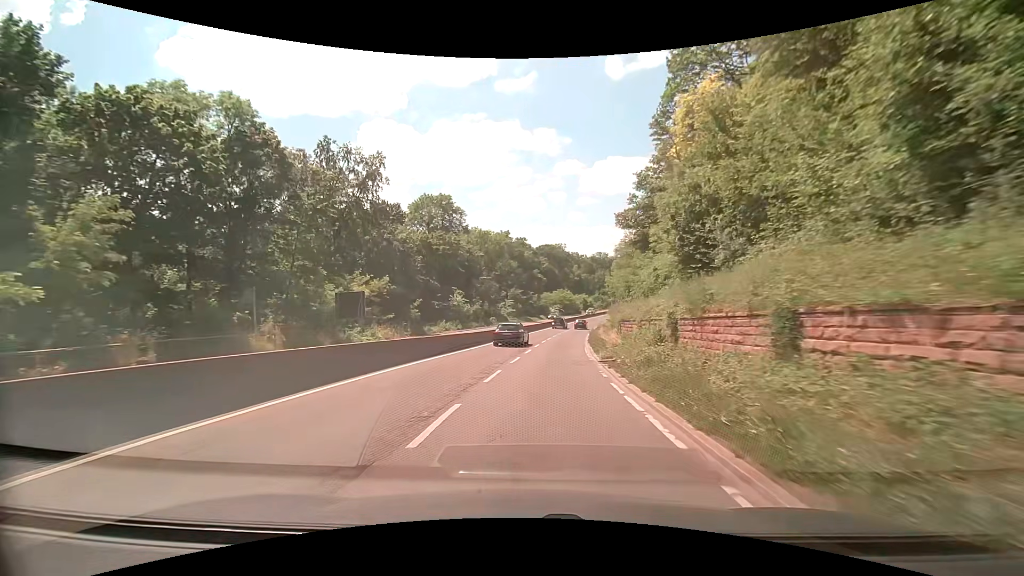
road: trunk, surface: asphalt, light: Day
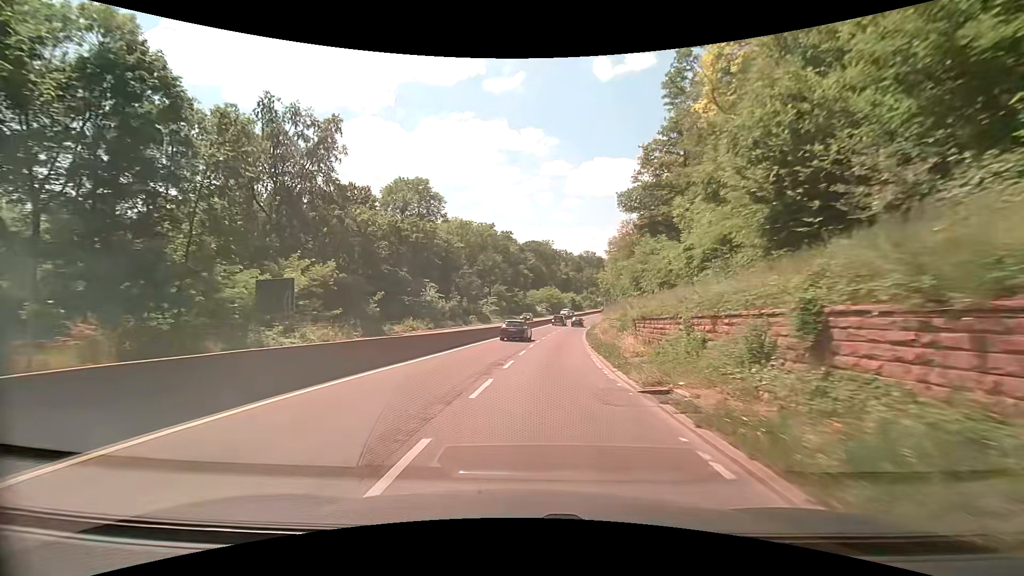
(+0.1, +9.3) m; +1°
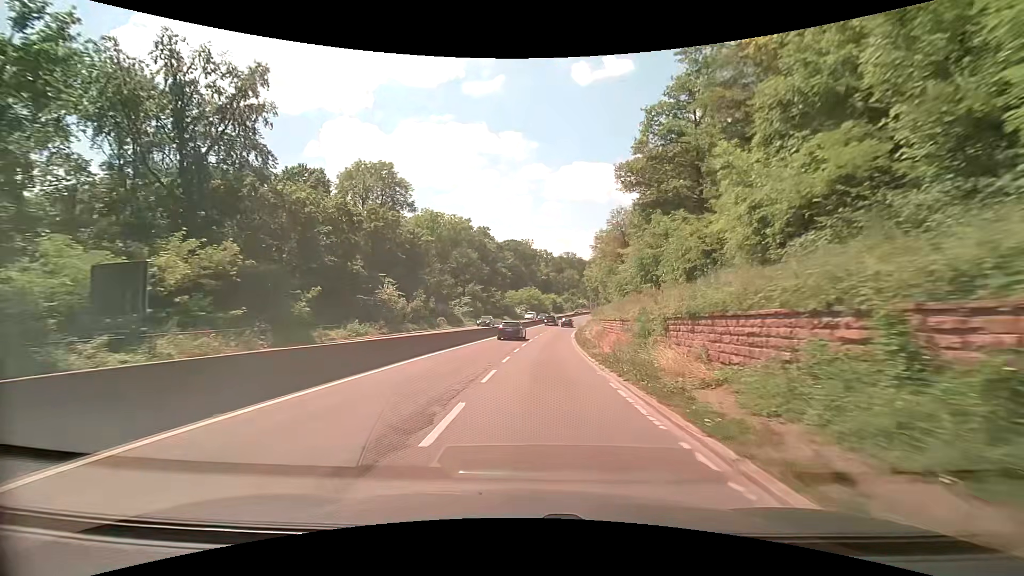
(+0.2, +9.4) m; +3°
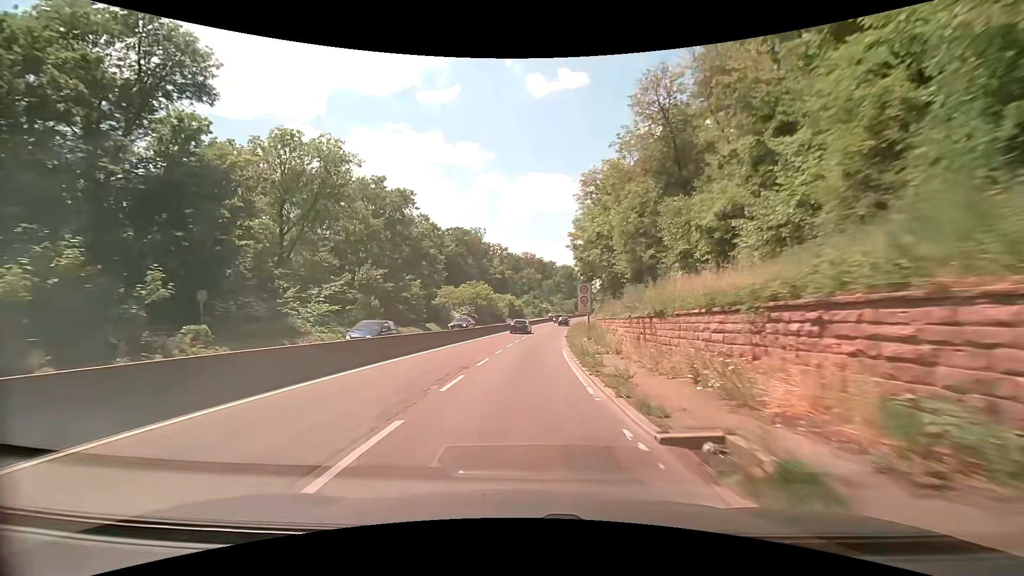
(+1.9, +38.4) m; +5°
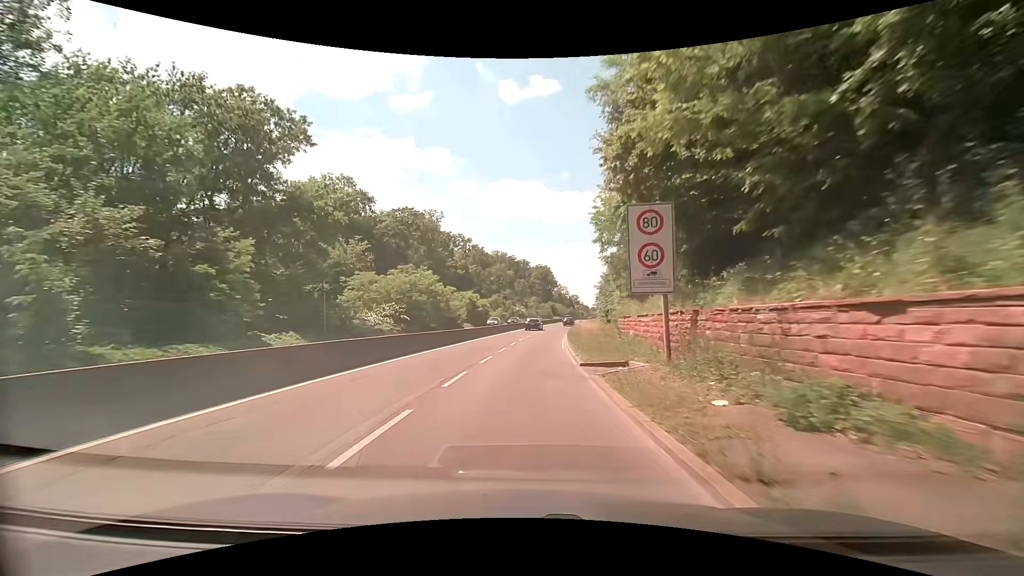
(+0.7, +29.6) m; +3°
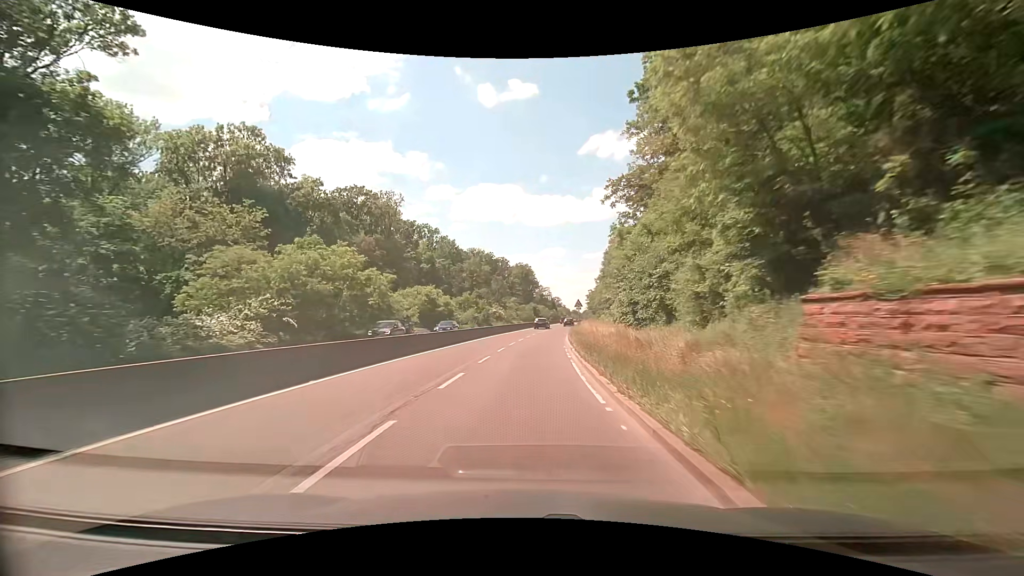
(+0.3, +19.7) m; +2°
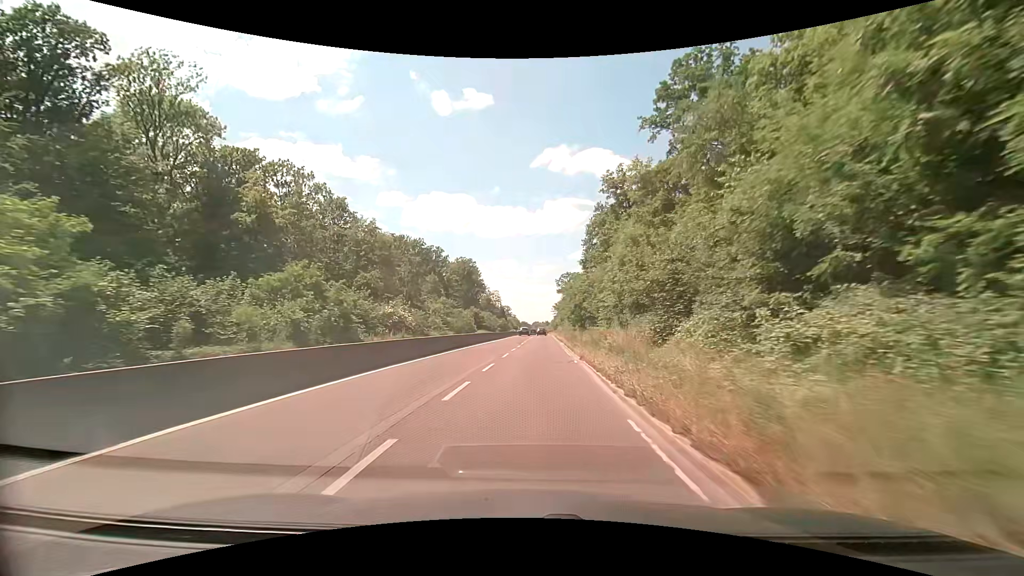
(+2.6, +49.5) m; +6°
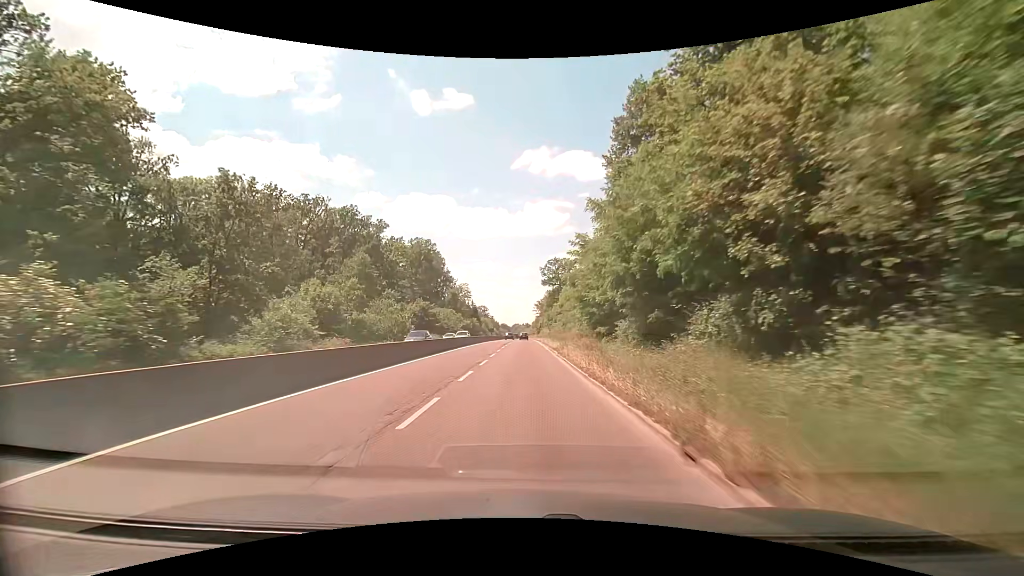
(+1.4, +40.7) m; +2°
(0, +10) (0, +20) (0, +30) (0, +40) (0, +50) (0, +60) (0, +70) (0, +80) (0, +90) (0, +100) m
